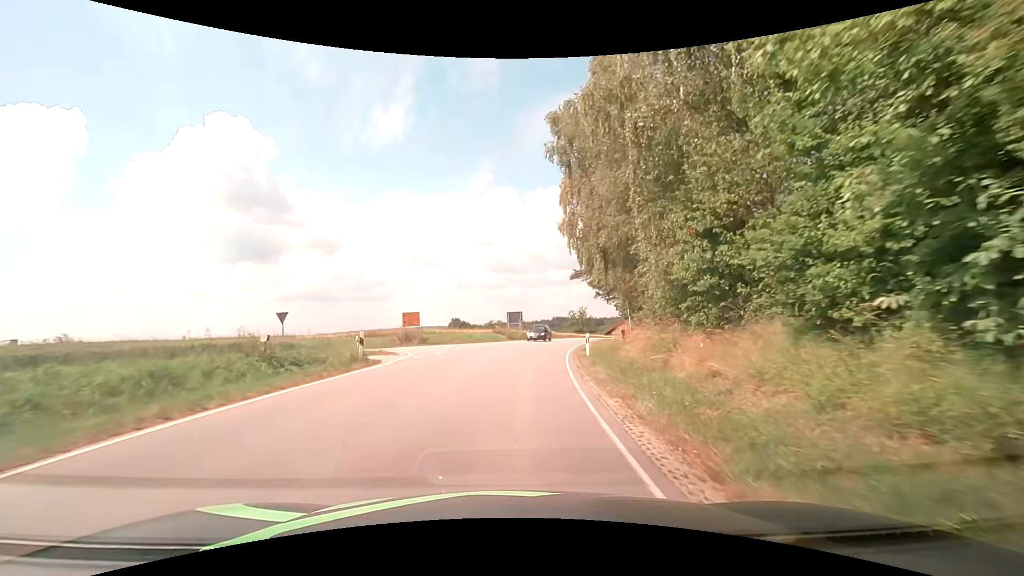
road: tertiary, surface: asphalt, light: Day
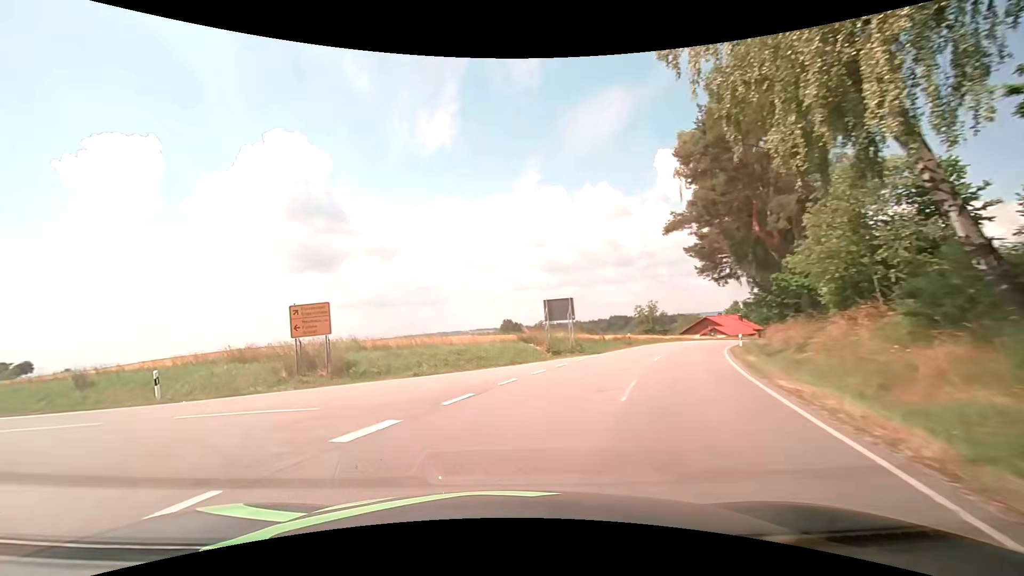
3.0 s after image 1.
(+1.3, +25.7) m; -5°
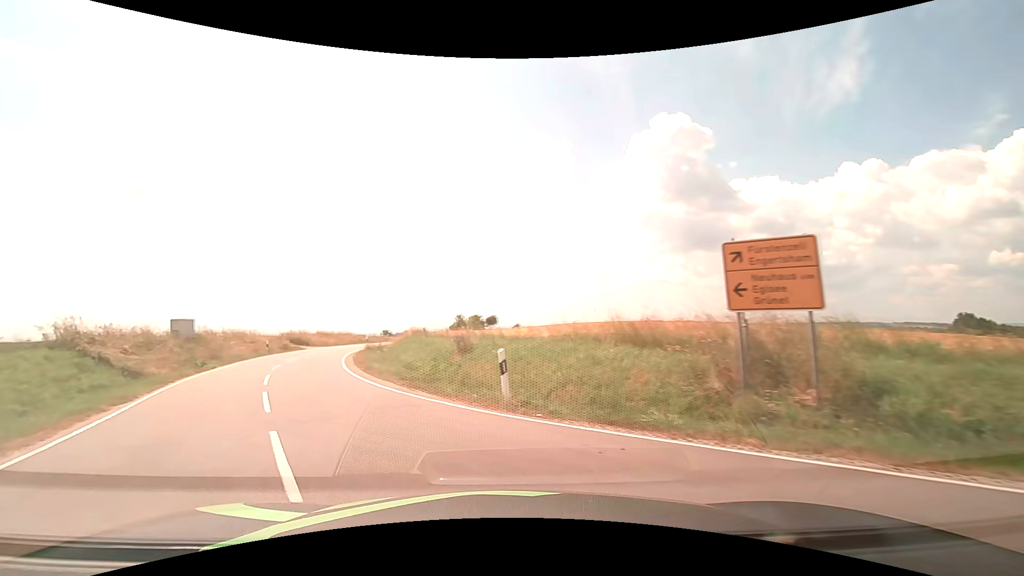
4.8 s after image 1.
(-4.0, +10.3) m; -44°
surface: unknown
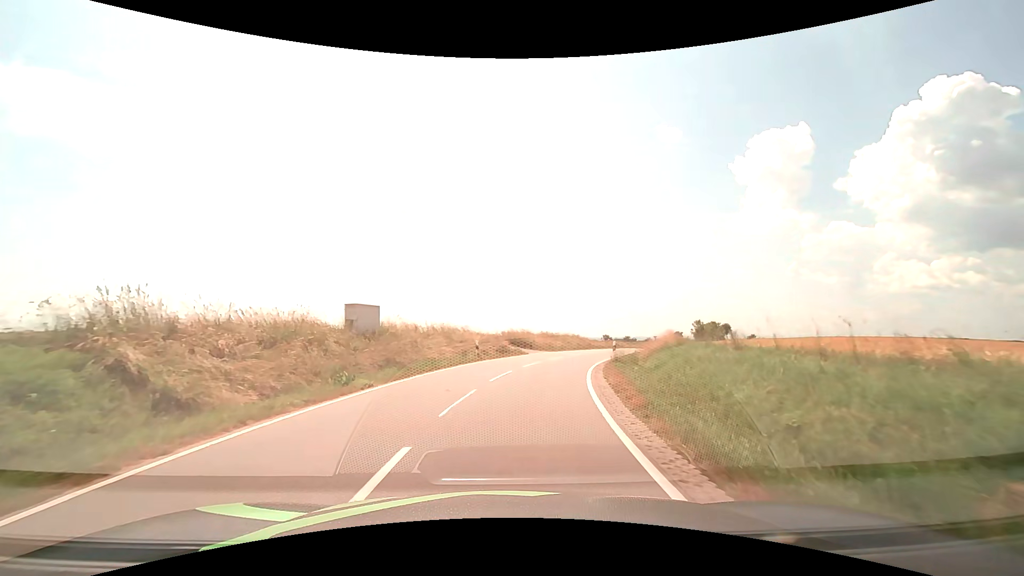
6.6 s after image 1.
(-4.3, +14.0) m; -25°
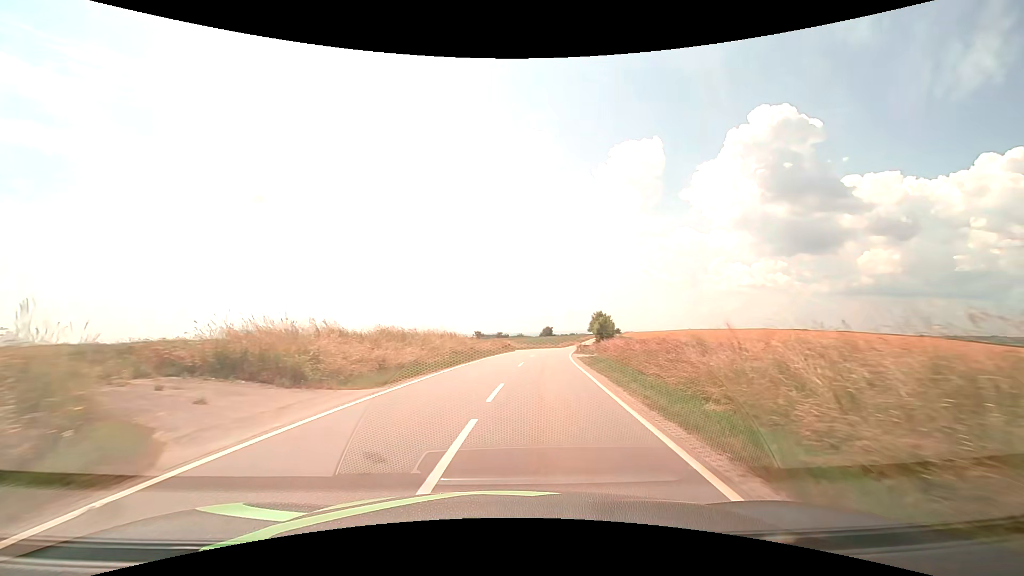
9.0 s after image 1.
(+3.2, +28.2) m; +15°
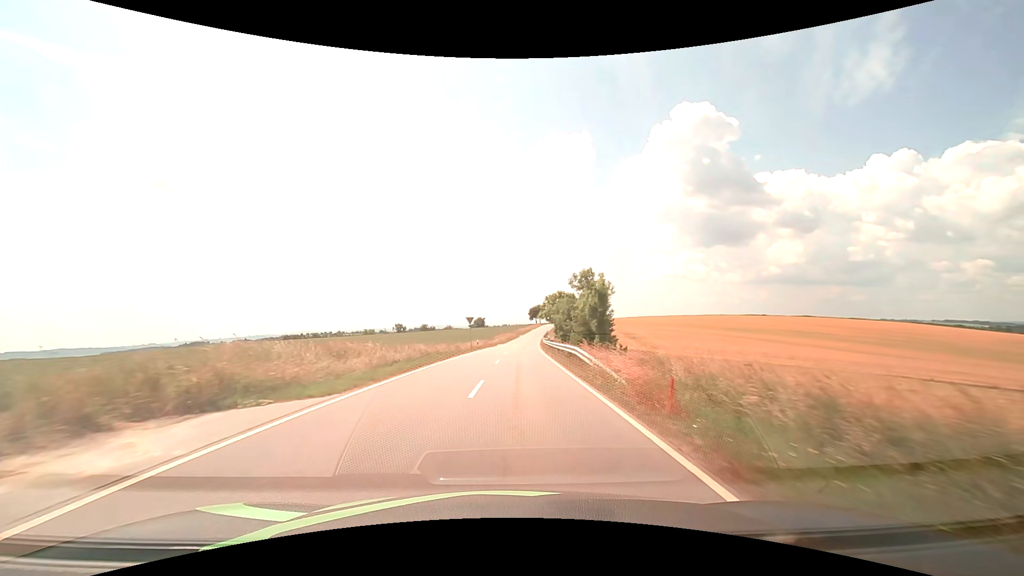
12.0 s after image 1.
(+4.4, +49.1) m; +8°
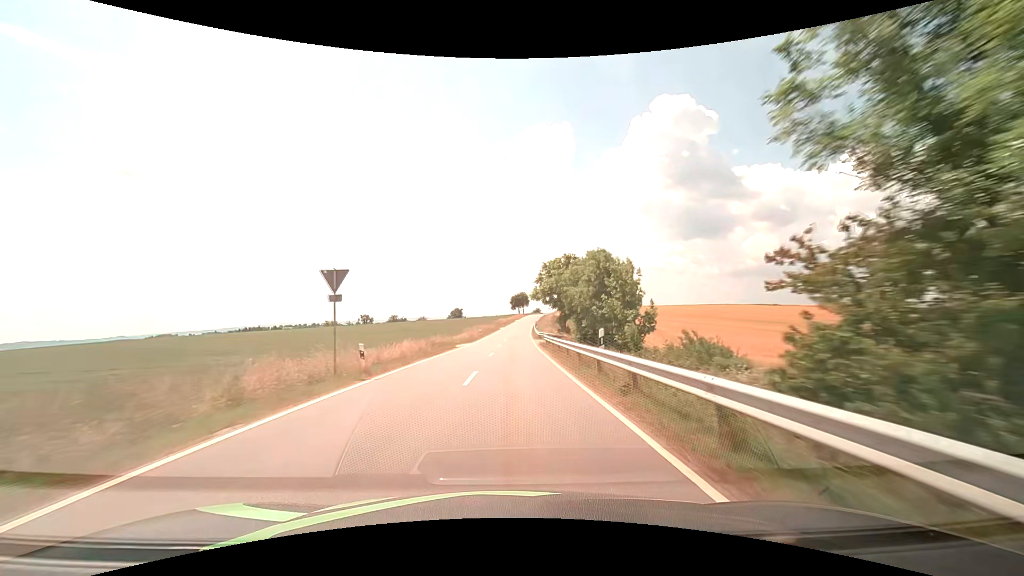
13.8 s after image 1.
(+0.8, +35.1) m; +2°
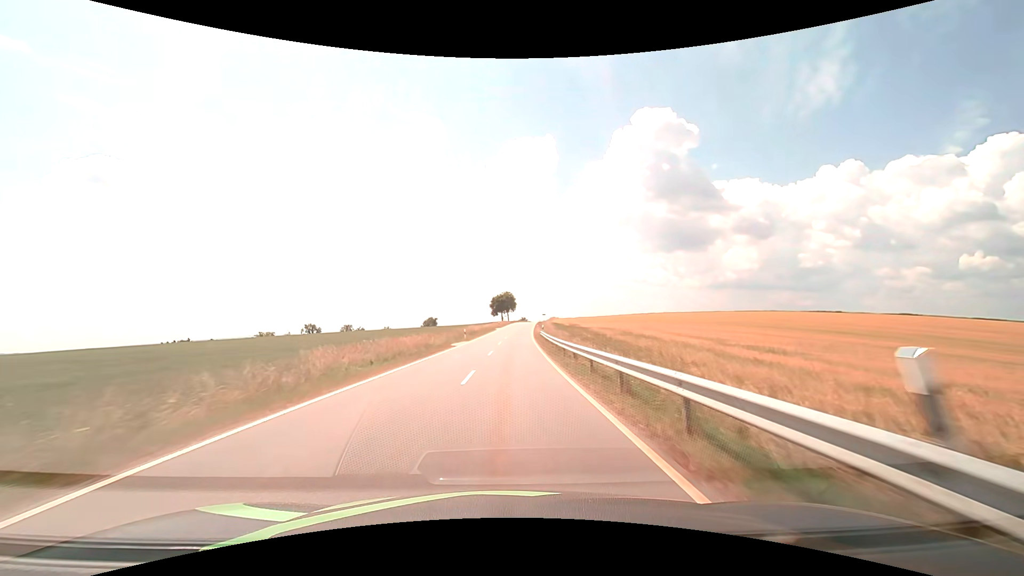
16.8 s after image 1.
(+1.3, +60.6) m; +2°
(0, +10) (0, +20) (0, +30) (+1, +40) (+1, +50) (+1, +60) (+2, +70) (+3, +80) (+3, +90) (+4, +100) m
